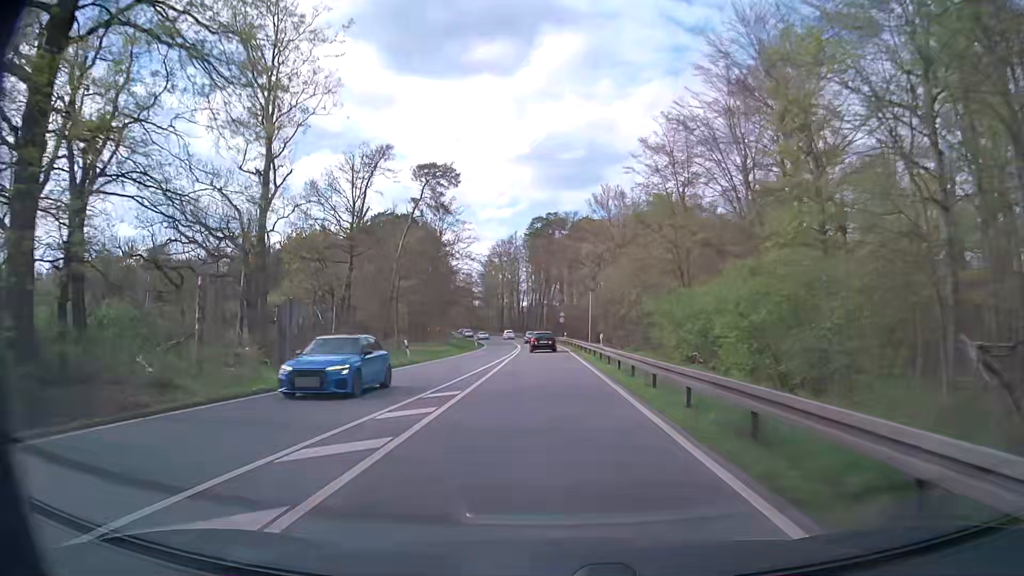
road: primary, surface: asphalt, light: Day
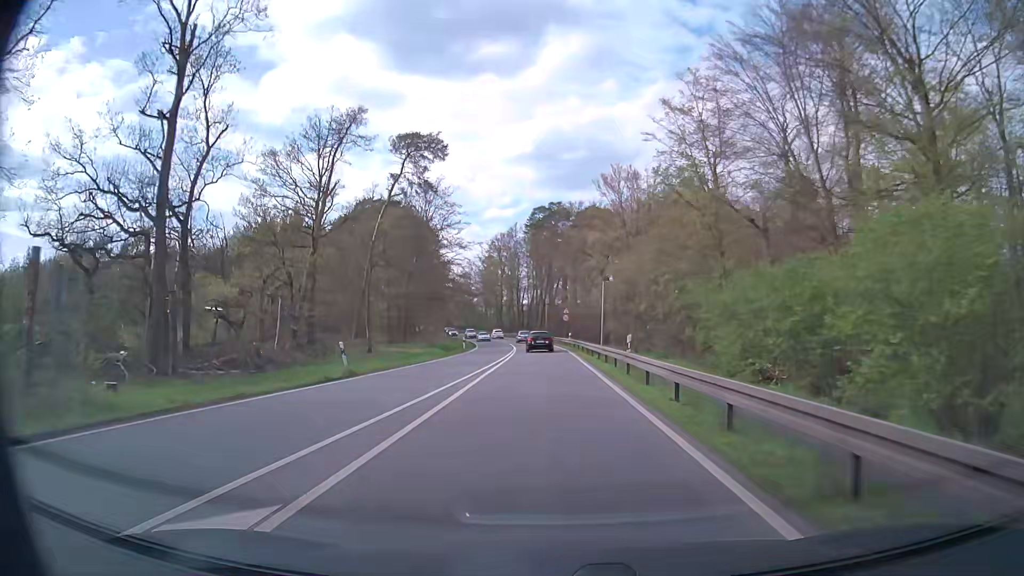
(-0.1, +11.0) m; -1°
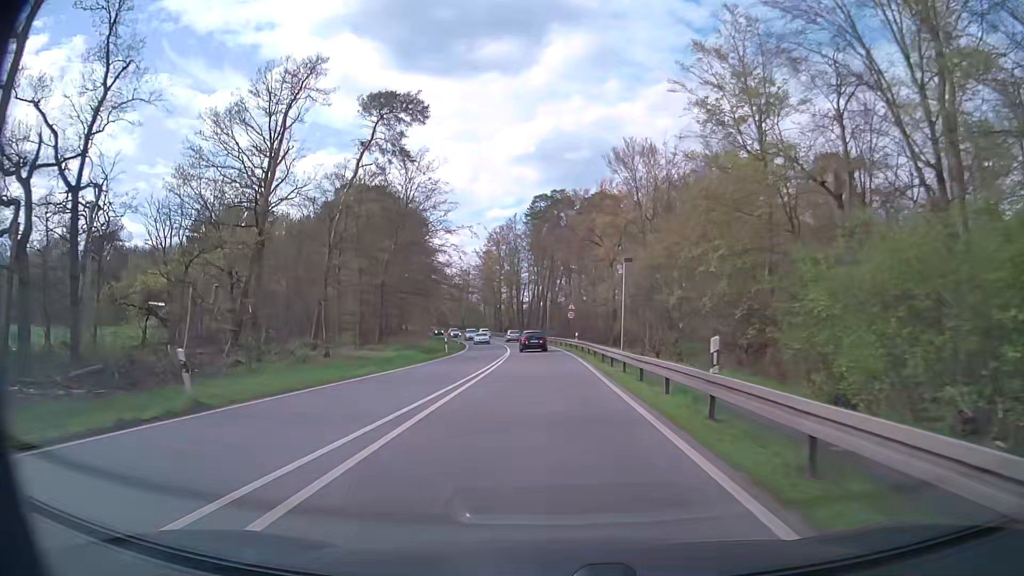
(0.0, +11.1) m; 0°
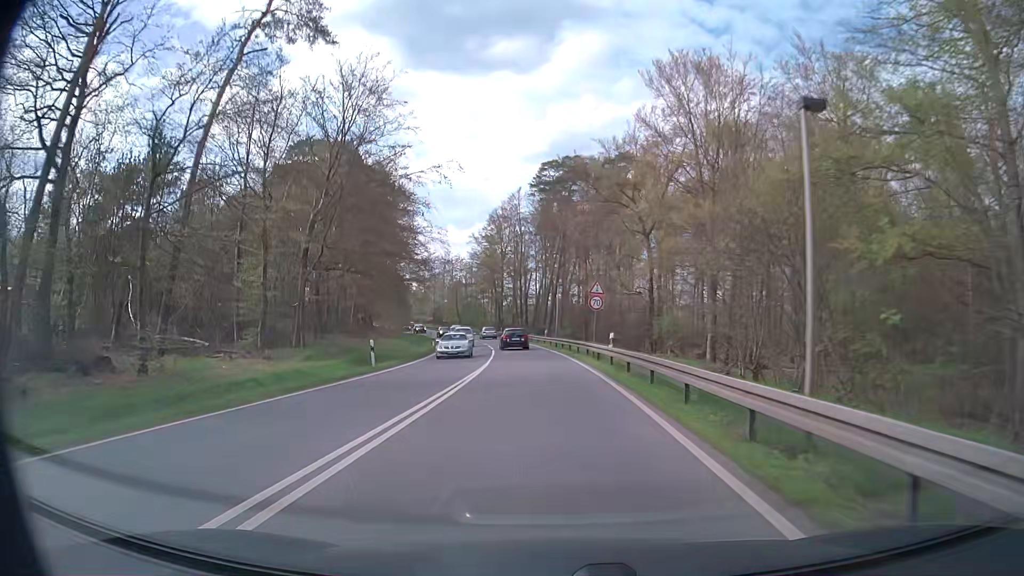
(-0.1, +21.9) m; 0°
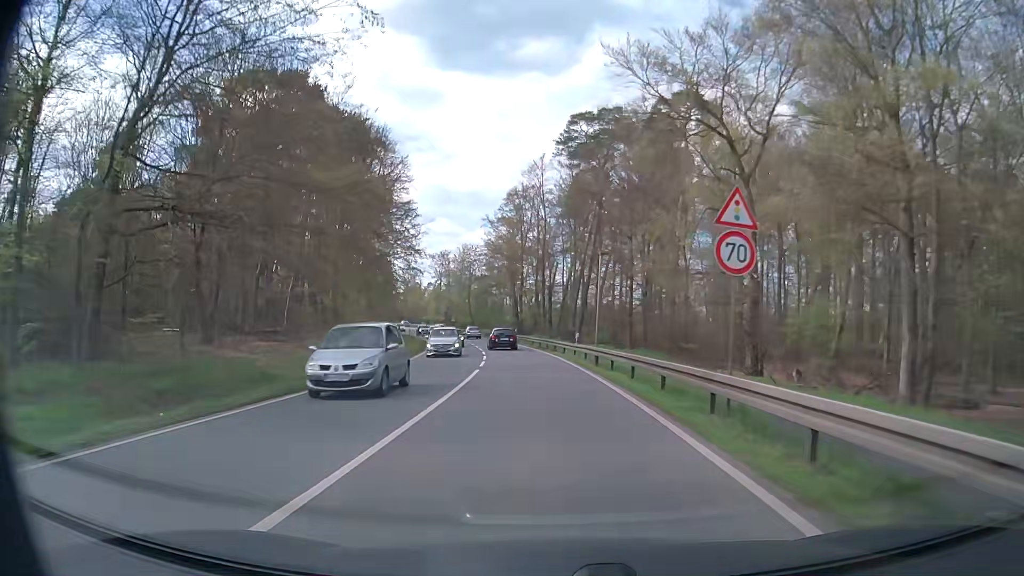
(-0.5, +21.7) m; -2°
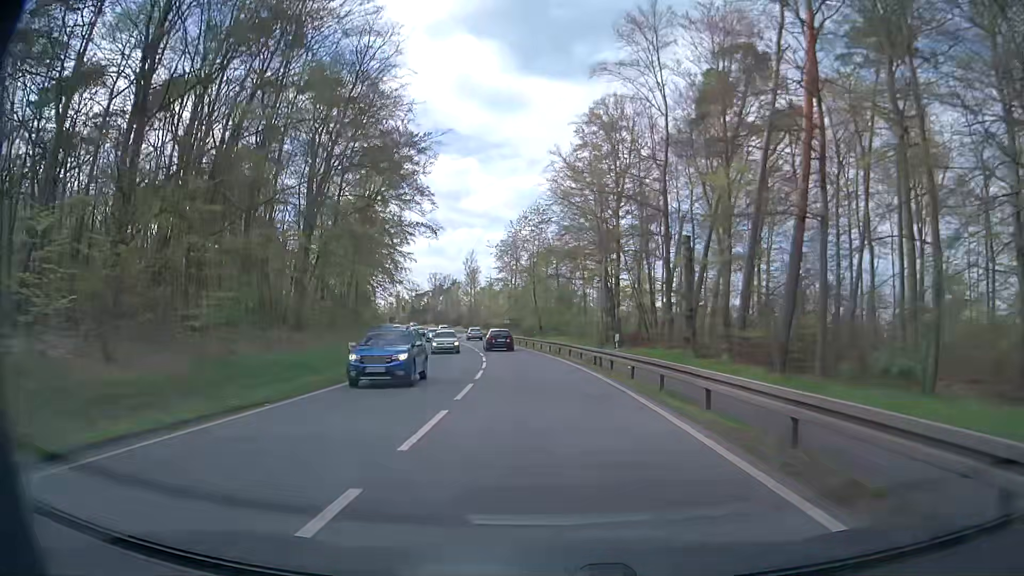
(-2.7, +42.5) m; -7°
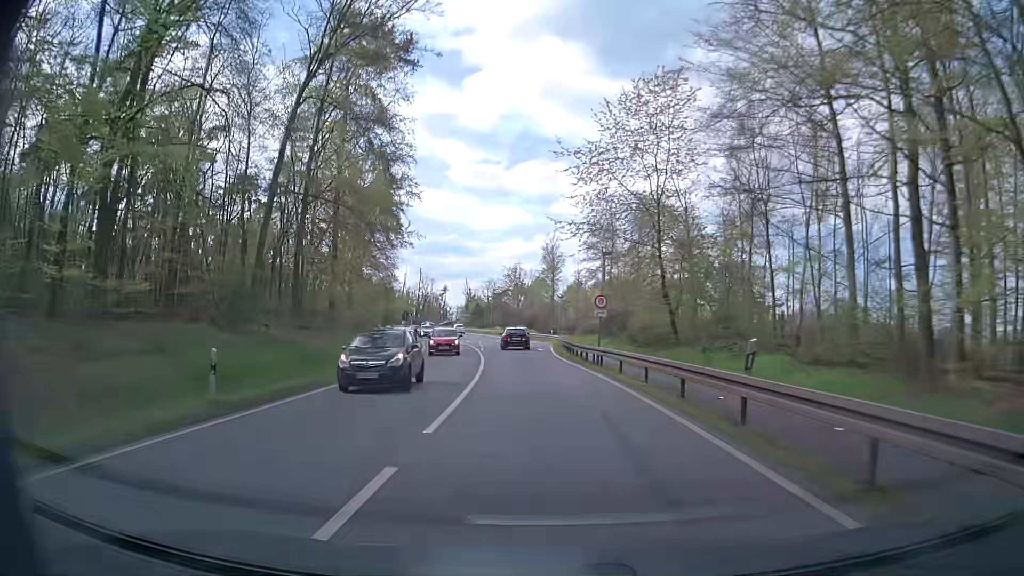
(-2.9, +41.3) m; -8°
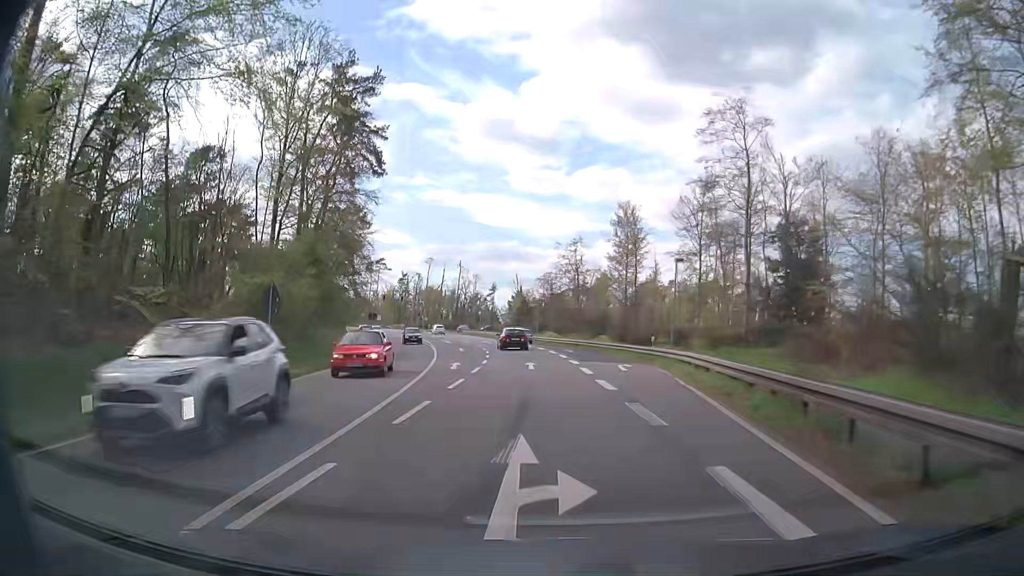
(-1.7, +40.2) m; -4°
(0, +10) (-1, +20) (-1, +30) (-2, +40) (-3, +50) (-5, +60) (-7, +69) (-10, +79) (-12, +89) (-15, +98) m
